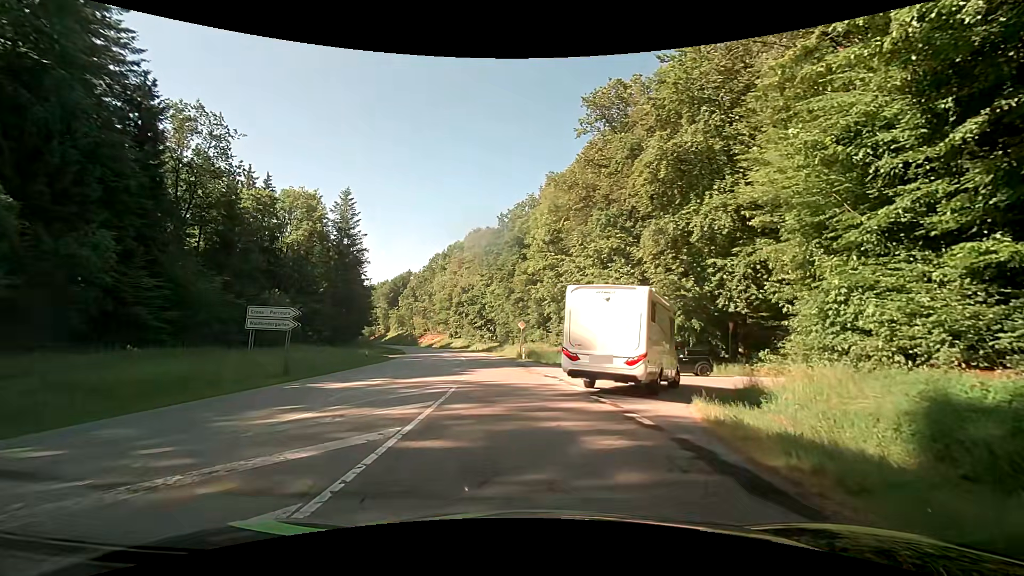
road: secondary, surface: asphalt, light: Day
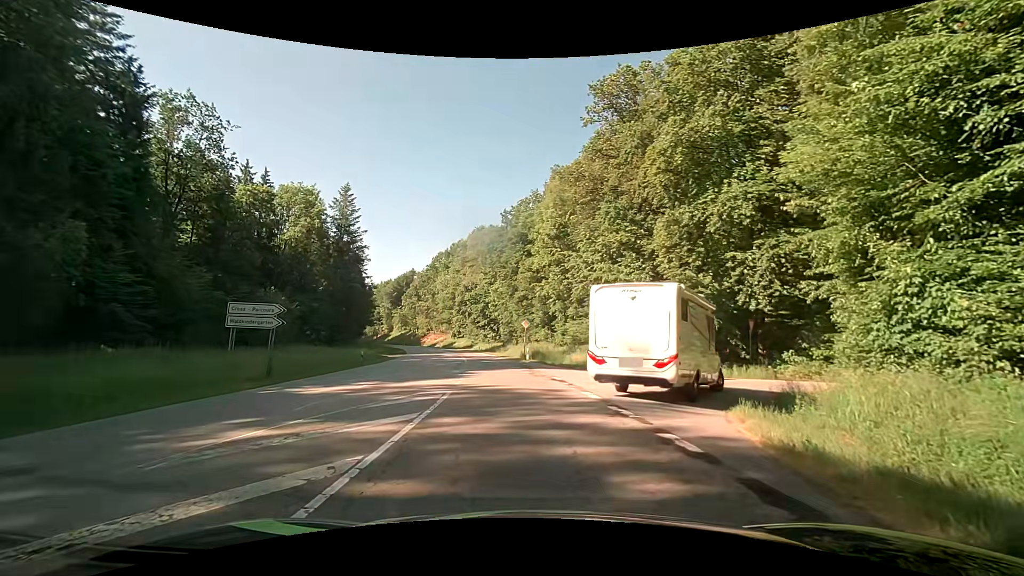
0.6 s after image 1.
(0.0, +2.1) m; +2°
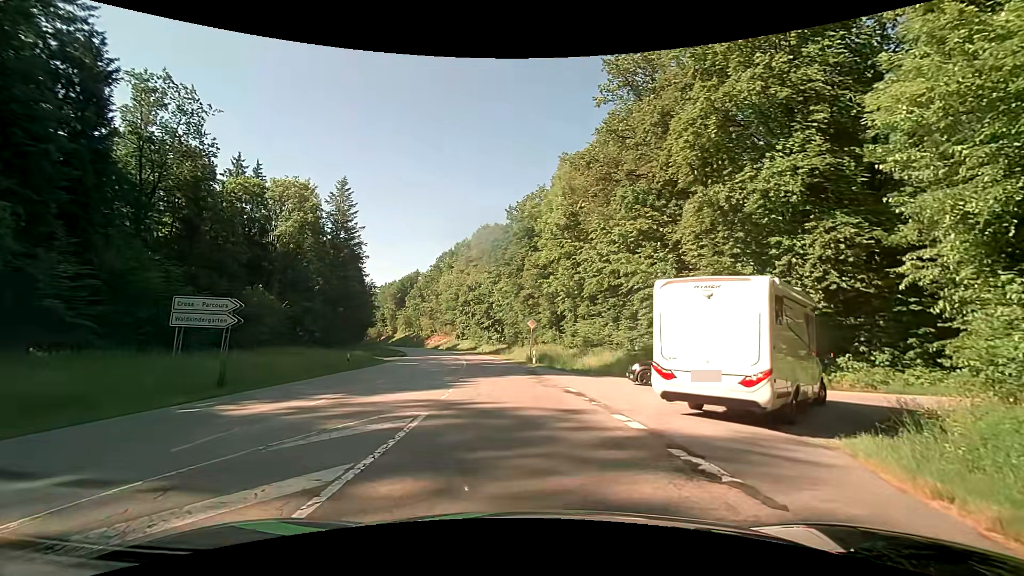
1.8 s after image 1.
(-0.2, +4.1) m; -1°
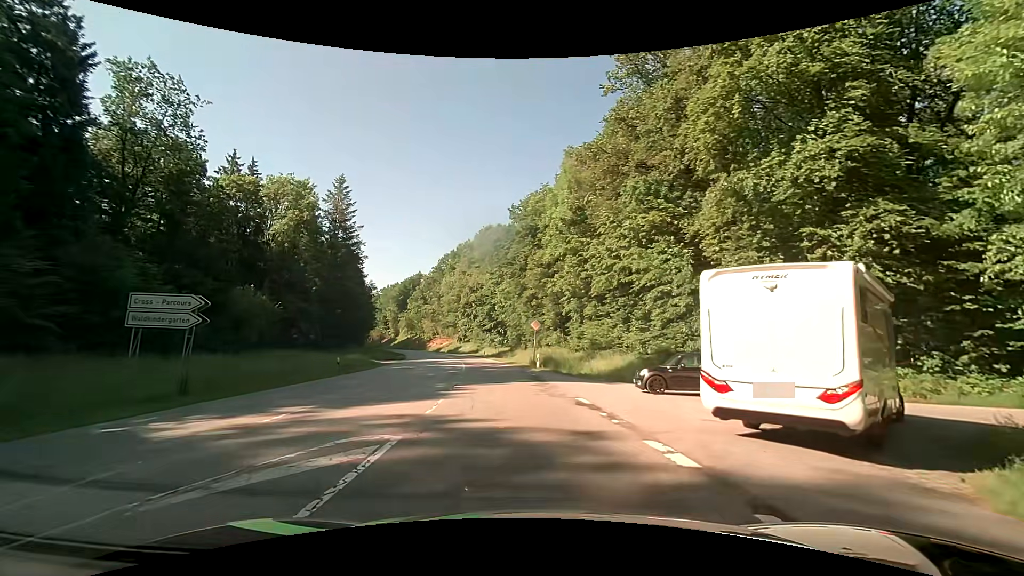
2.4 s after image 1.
(-0.1, +2.5) m; -1°
